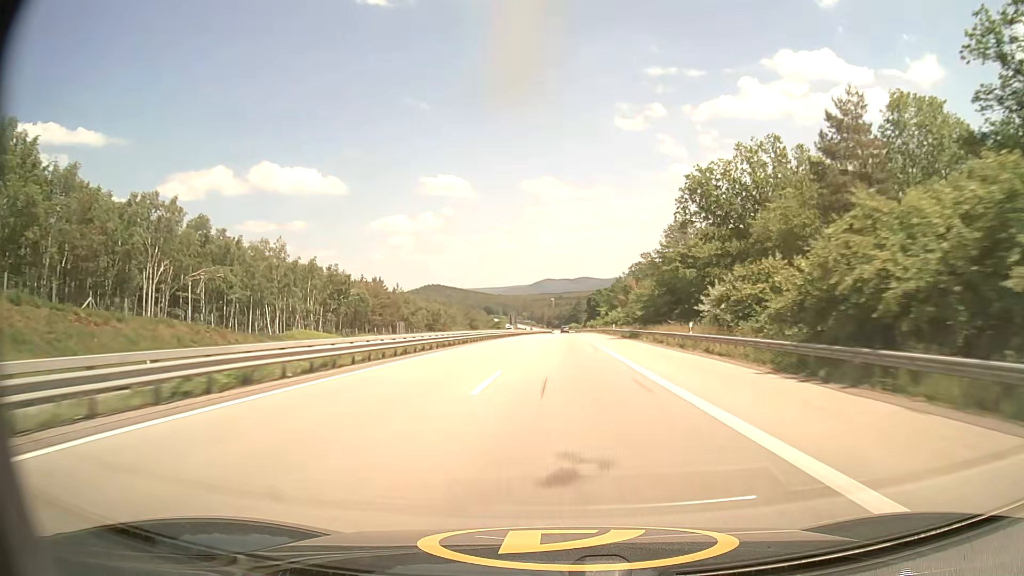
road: motorway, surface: asphalt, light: Day
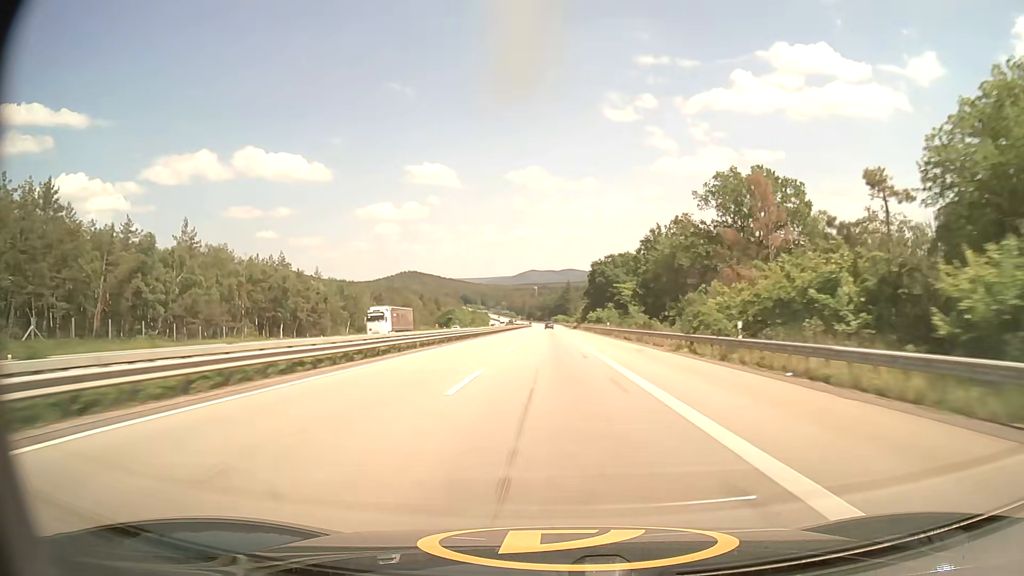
(+2.3, +107.7) m; +2°
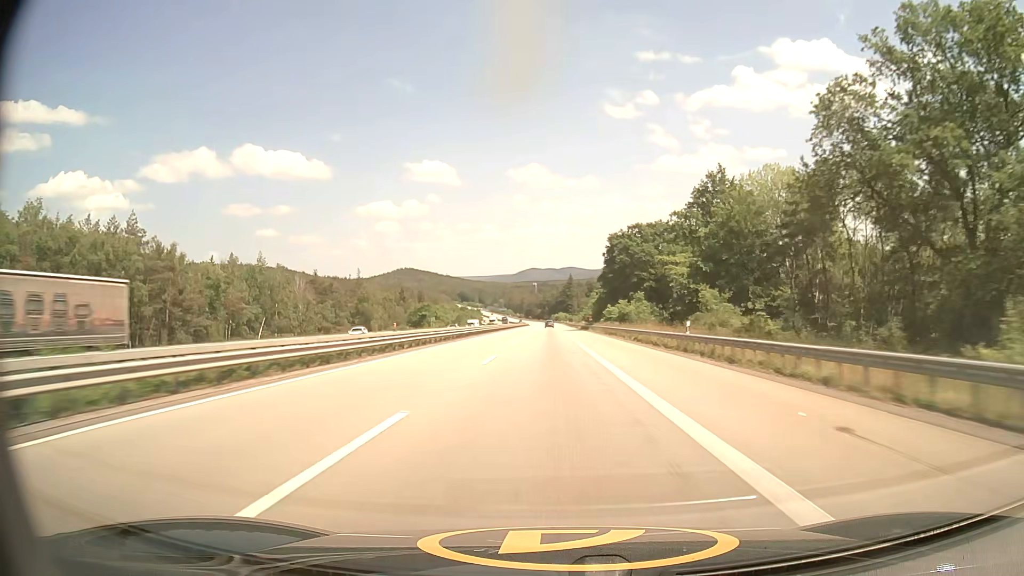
(0.0, +43.9) m; 0°
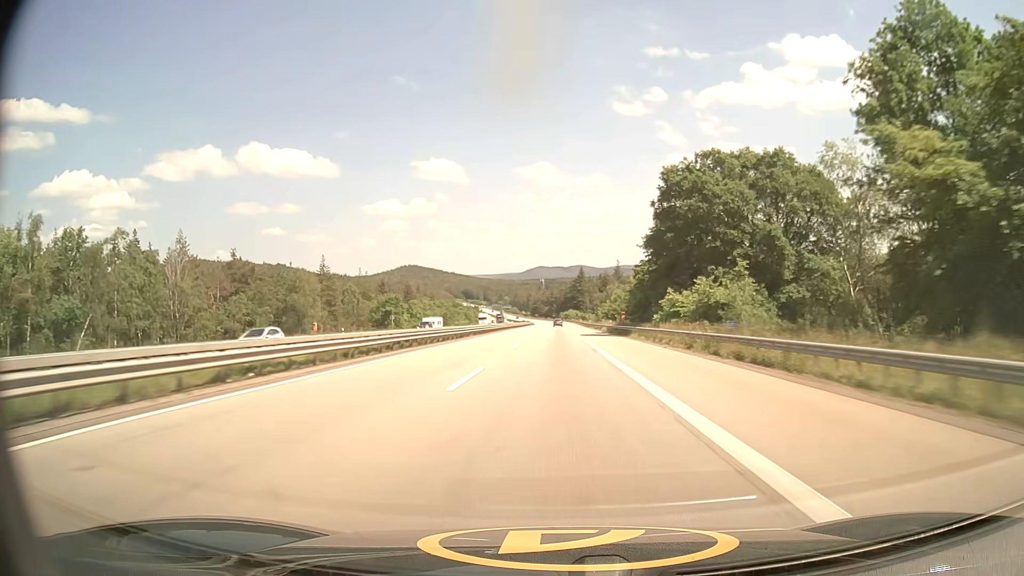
(-0.3, +44.1) m; -1°
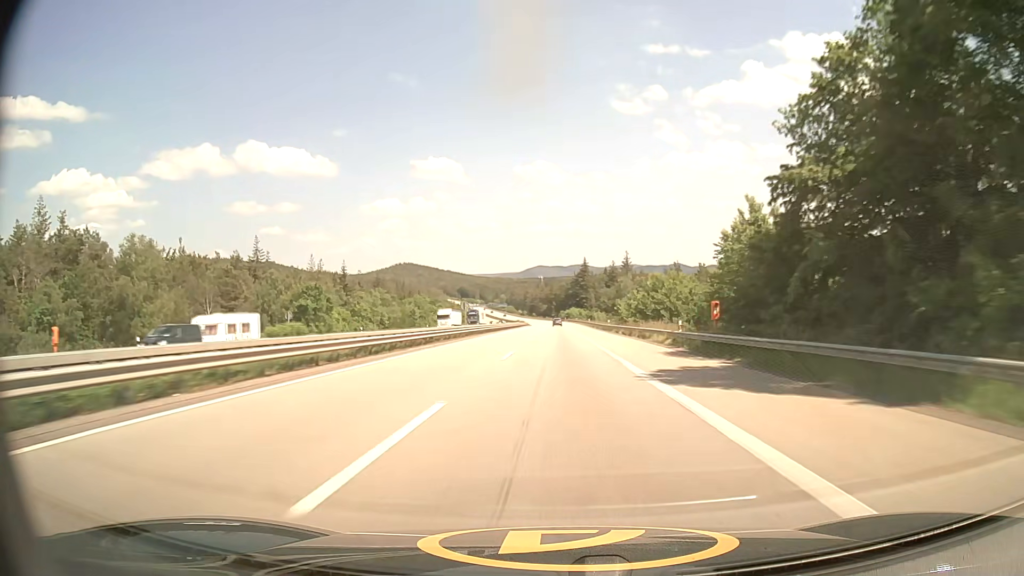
(+0.2, +44.1) m; 0°
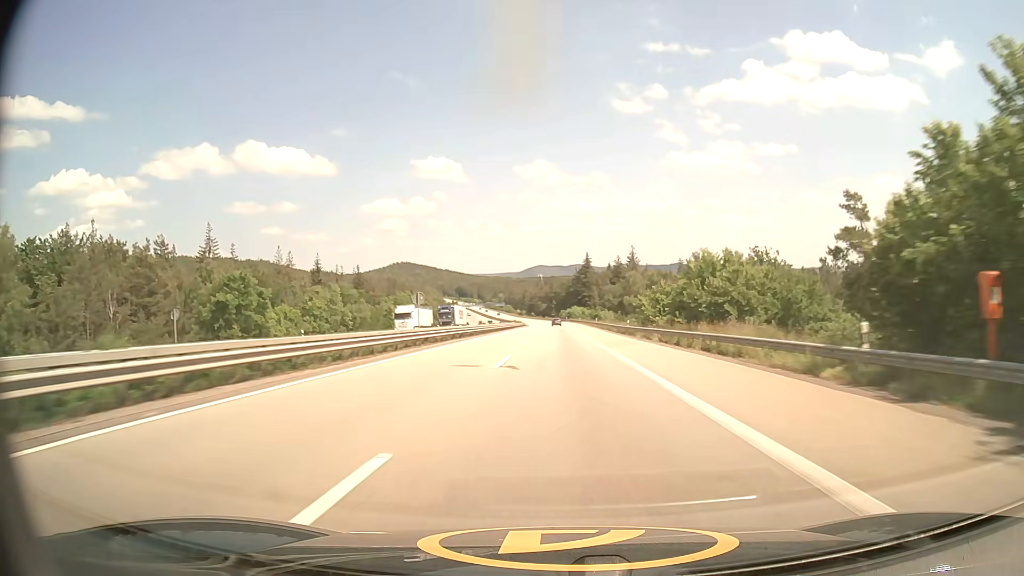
(0.0, +22.0) m; 0°
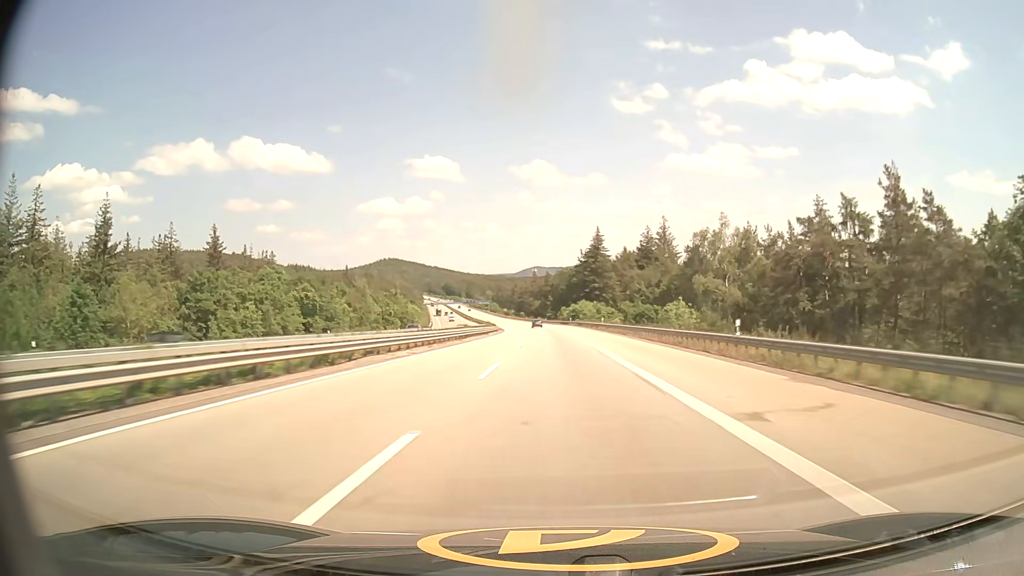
(+0.4, +87.3) m; 0°
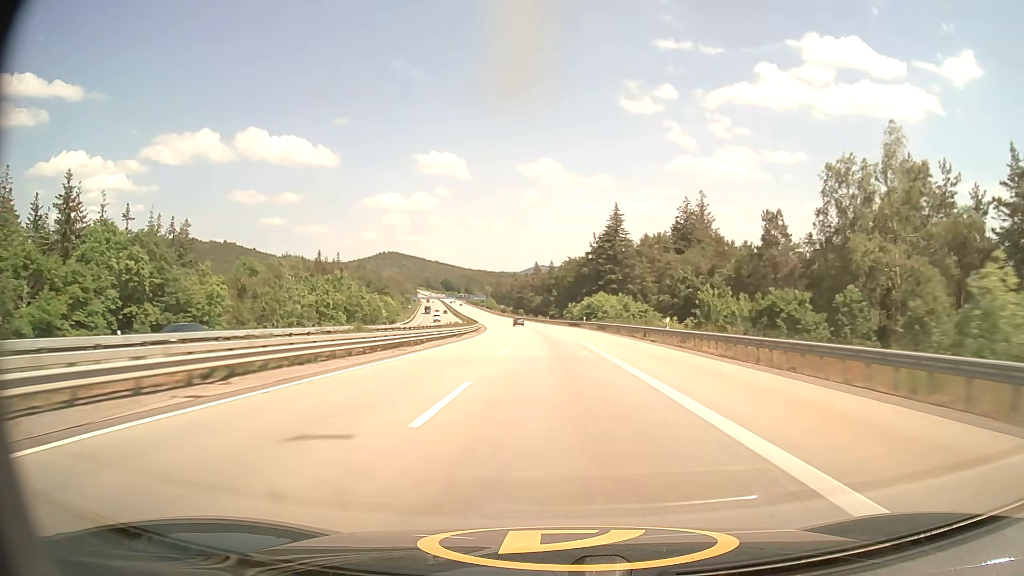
(-0.1, +43.0) m; 0°
(0, +10) (0, +20) (0, +30) (0, +40) (-1, +50) (-1, +60) (-2, +70) (-2, +80) (-3, +90) (-4, +100) m
